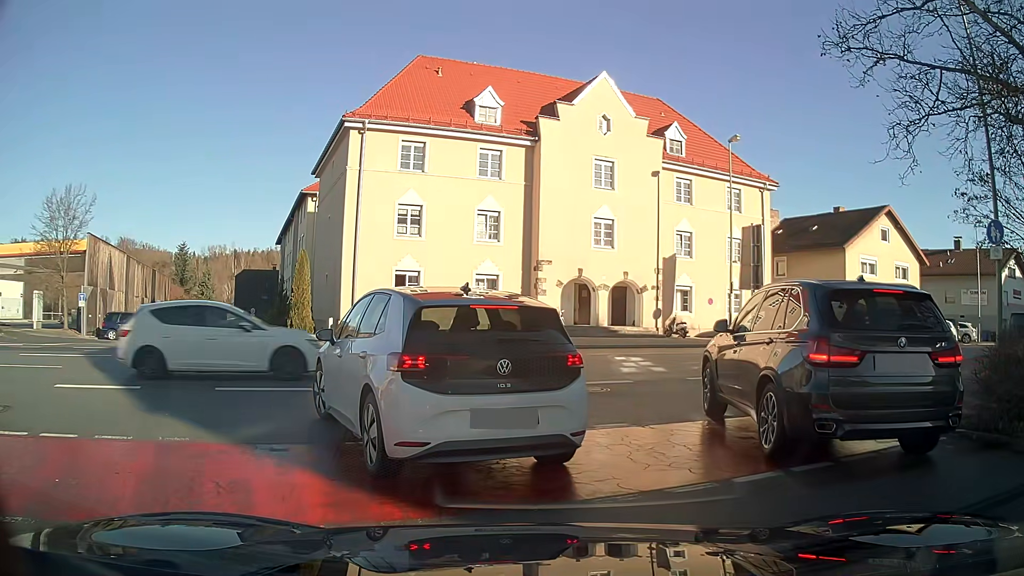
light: Day
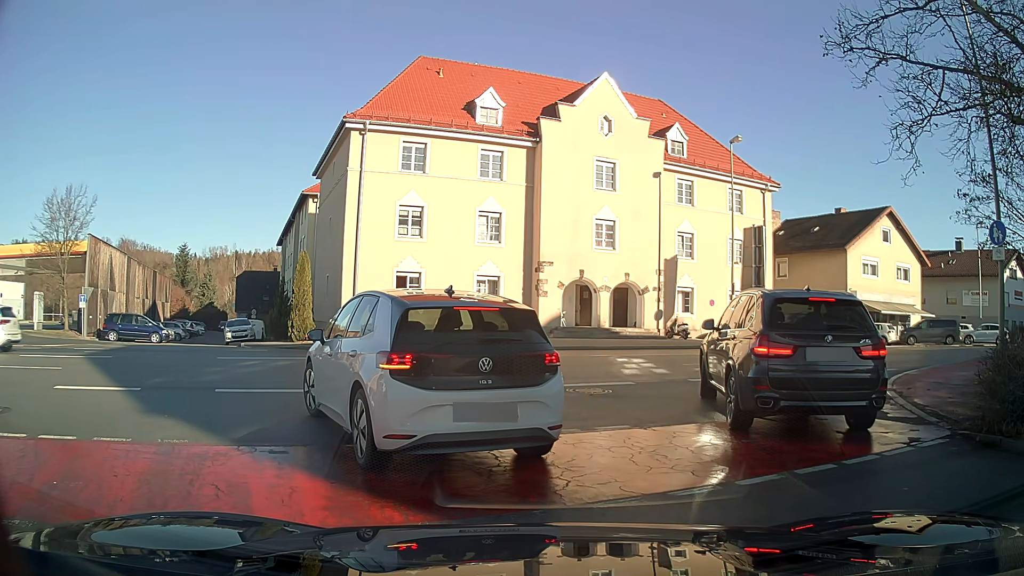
(0.0, +0.1) m; 0°
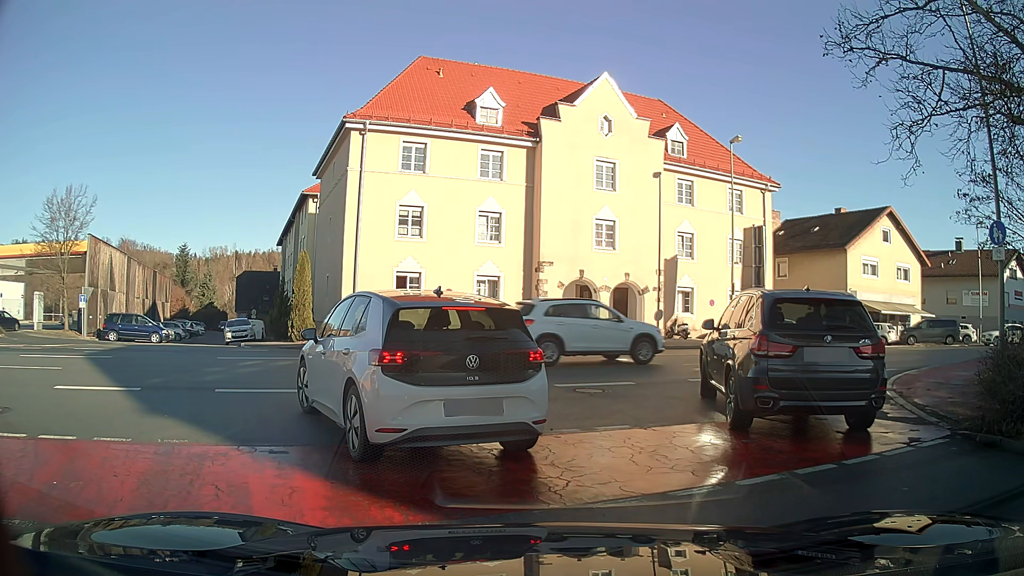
(0.0, 0.0) m; 0°
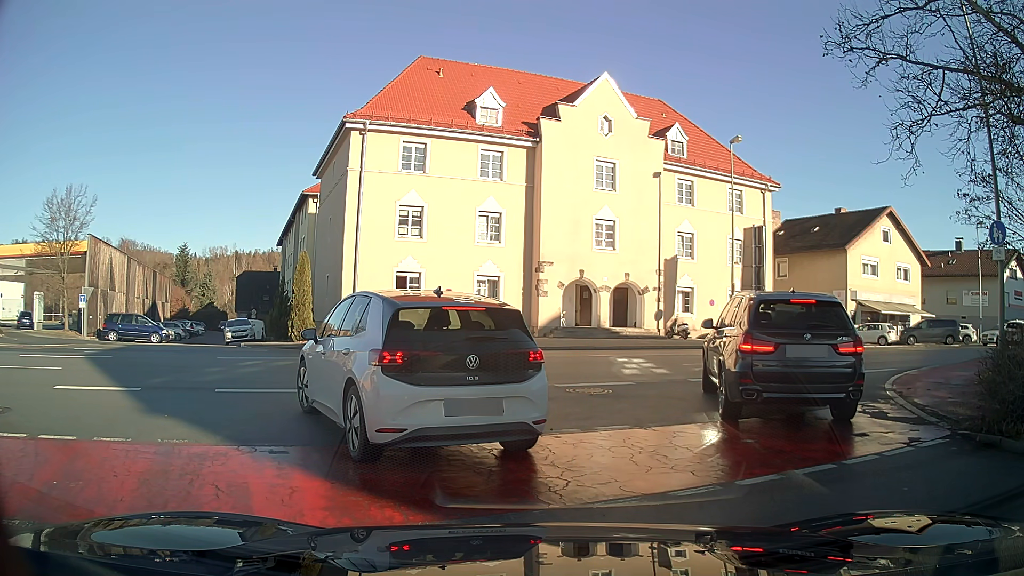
(0.0, 0.0) m; 0°
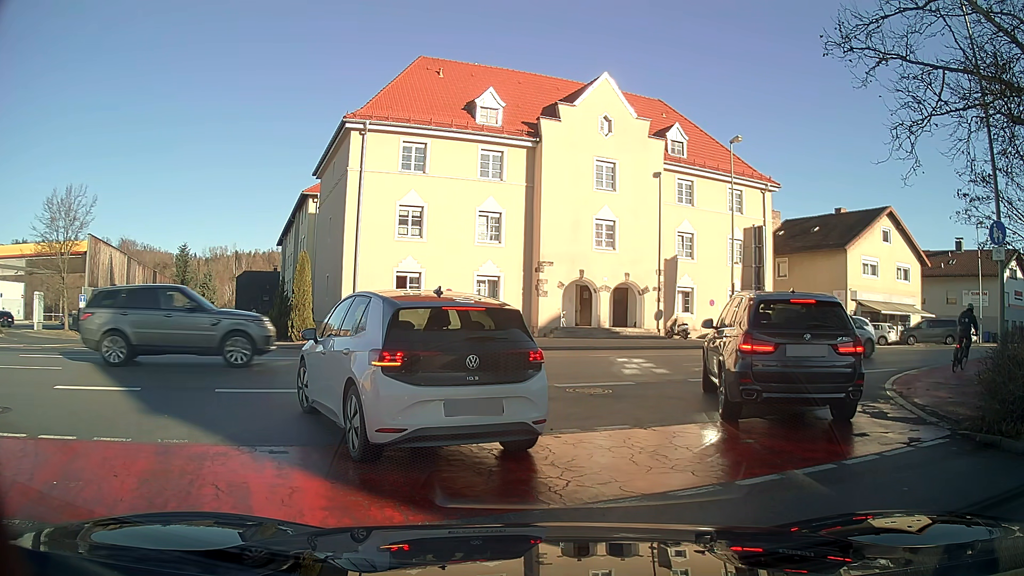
(0.0, 0.0) m; 0°
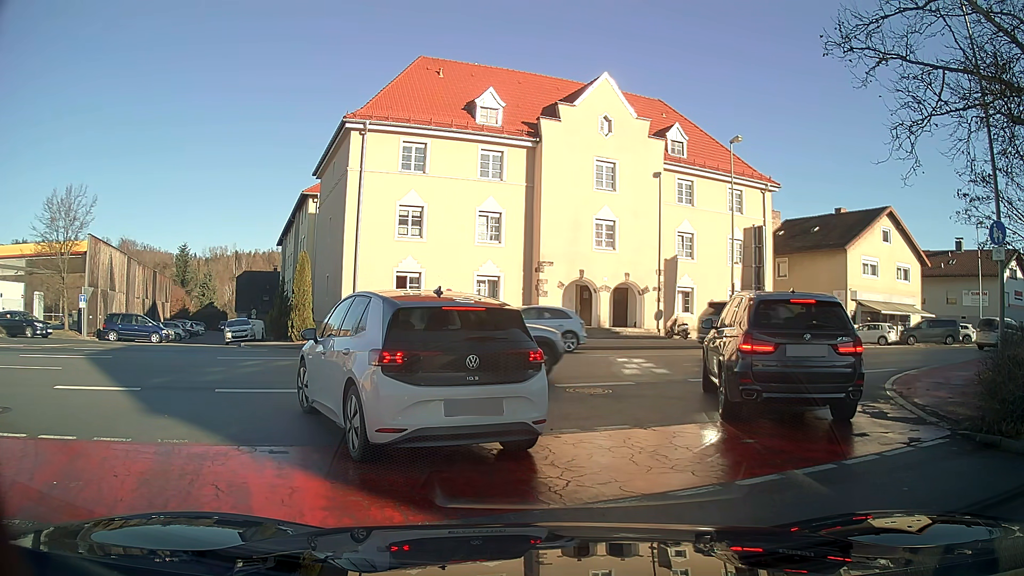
(0.0, 0.0) m; 0°
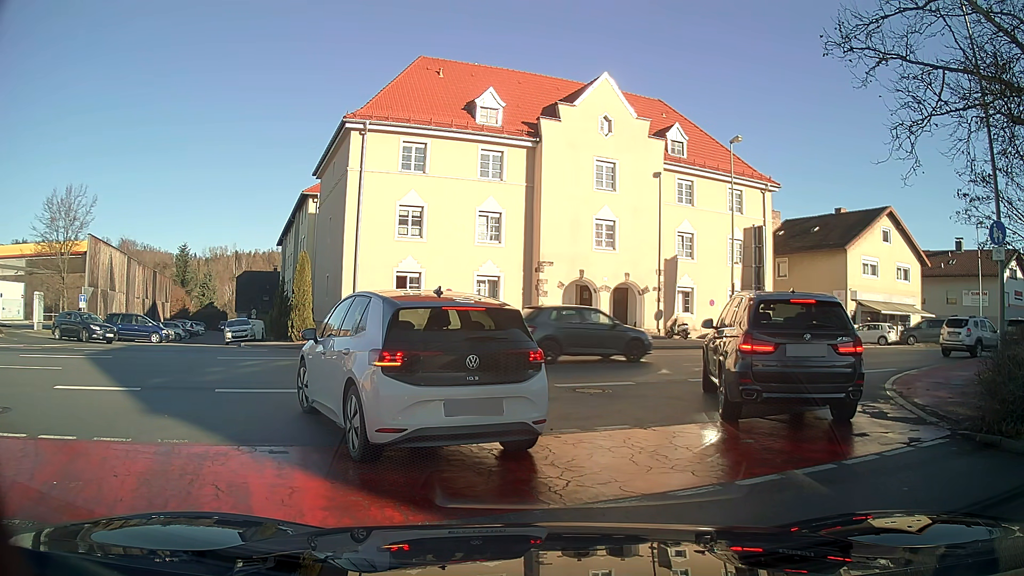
(0.0, 0.0) m; 0°
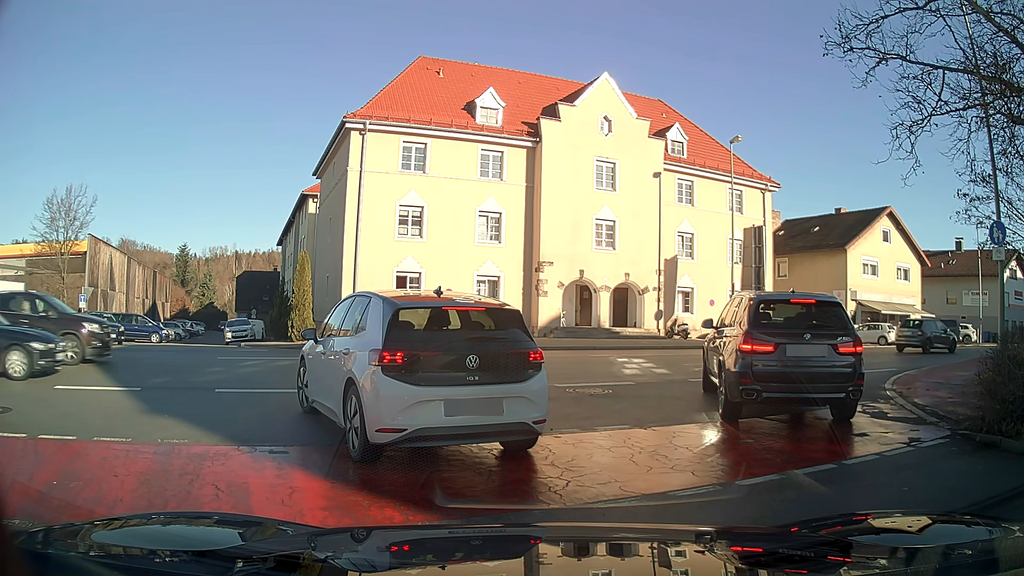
(0.0, 0.0) m; 0°
